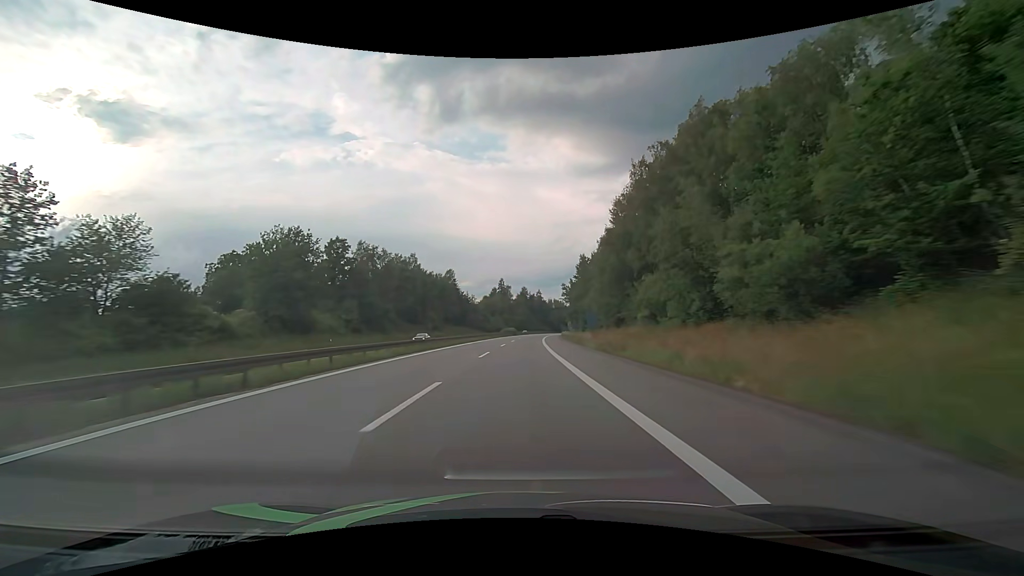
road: motorway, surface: asphalt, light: Day
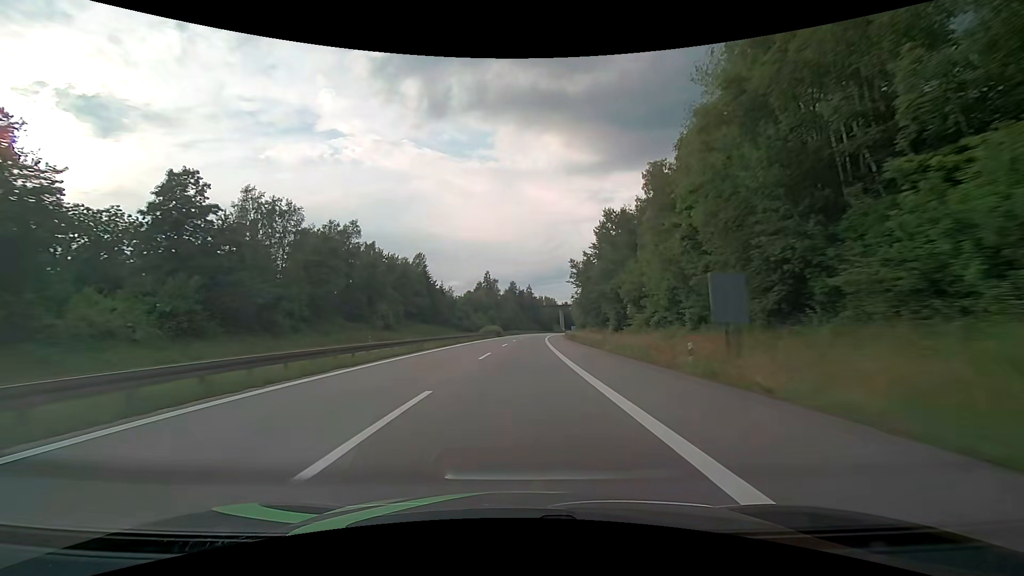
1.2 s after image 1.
(+0.5, +38.1) m; +1°
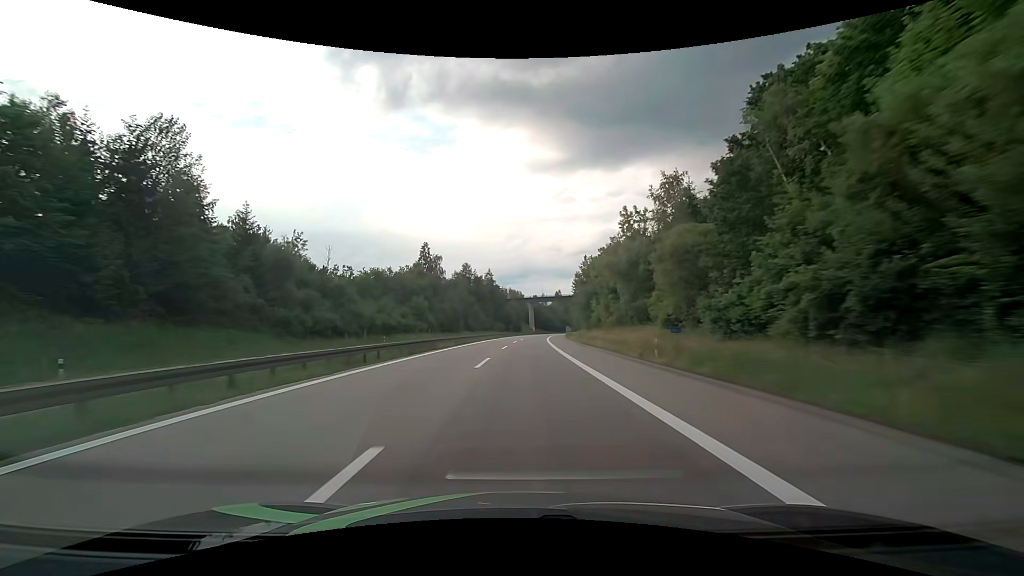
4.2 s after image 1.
(+3.5, +95.3) m; +5°
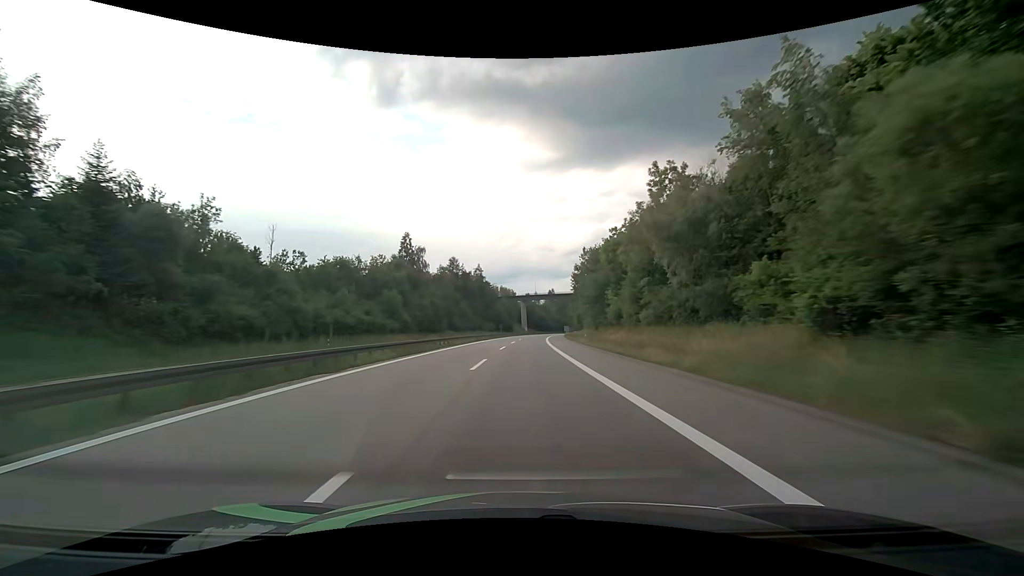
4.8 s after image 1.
(+0.1, +19.1) m; +1°
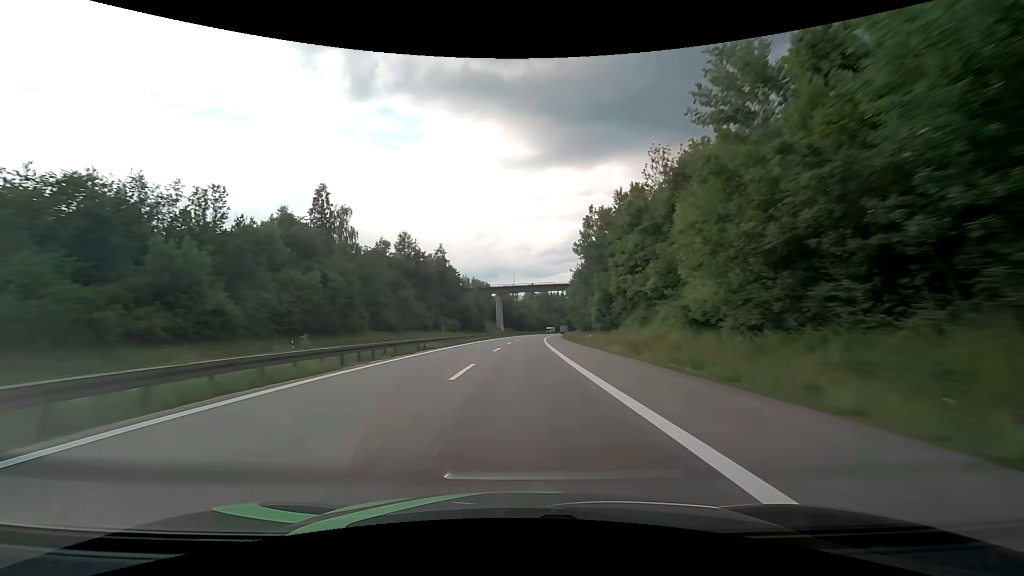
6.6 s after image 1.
(+1.5, +57.2) m; +3°
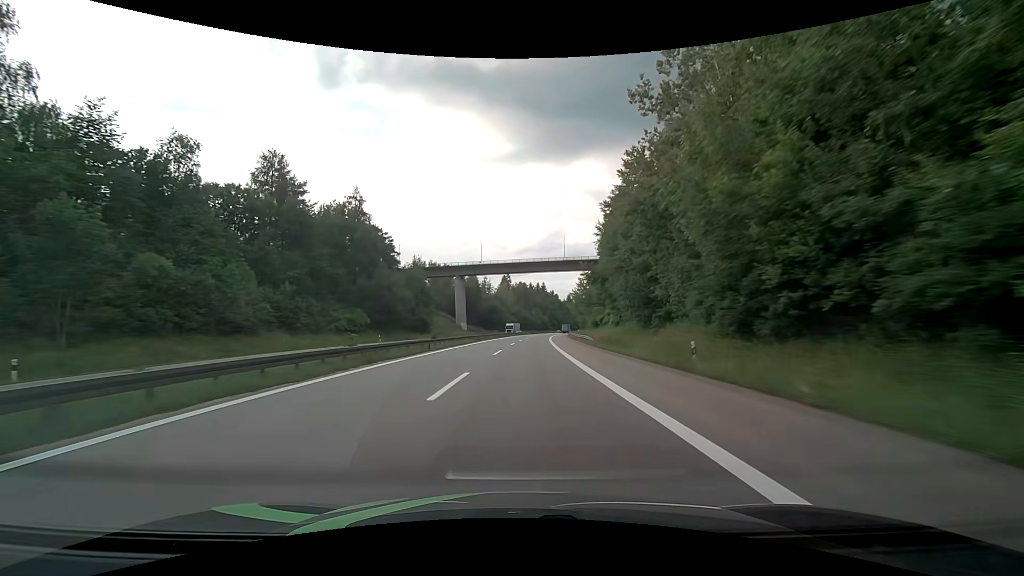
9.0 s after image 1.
(+2.1, +76.2) m; +3°
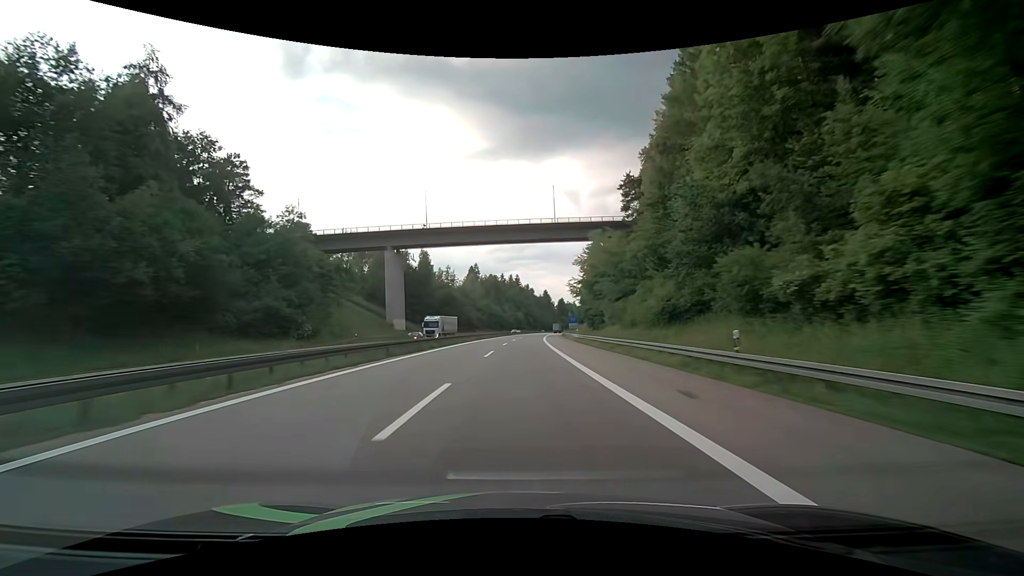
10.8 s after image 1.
(+1.4, +57.2) m; +3°
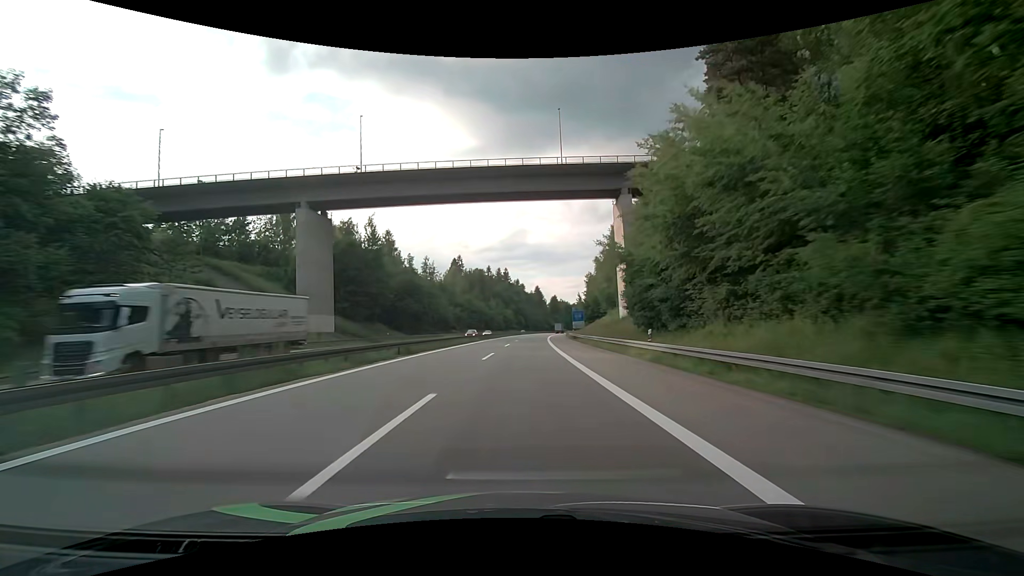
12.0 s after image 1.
(+0.5, +38.1) m; +1°
(0, +10) (0, +20) (0, +30) (0, +40) (+1, +50) (+1, +60) (+1, +70) (+2, +80) (+3, +90) (+3, +100) m
